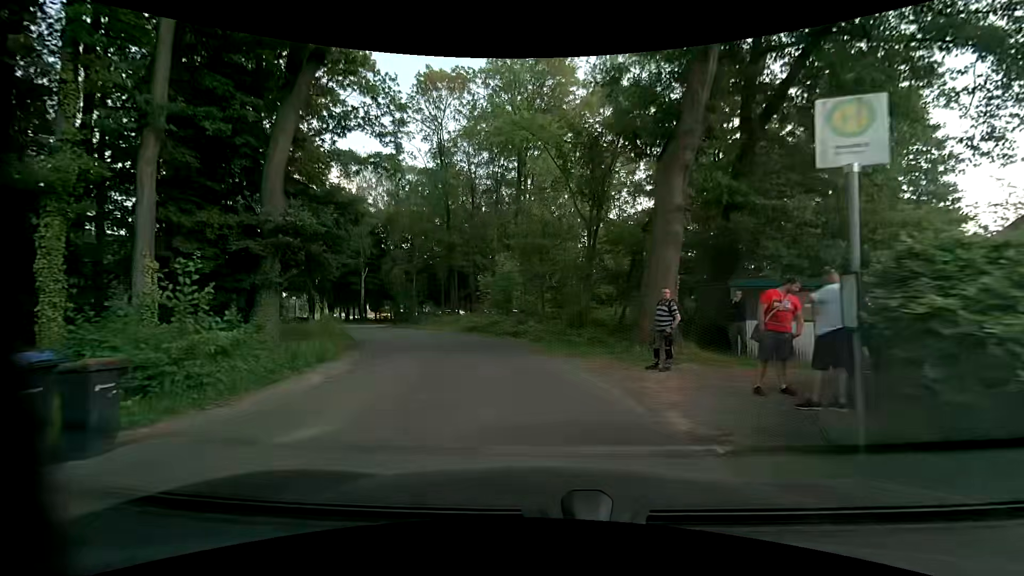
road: unclassified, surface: asphalt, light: Day
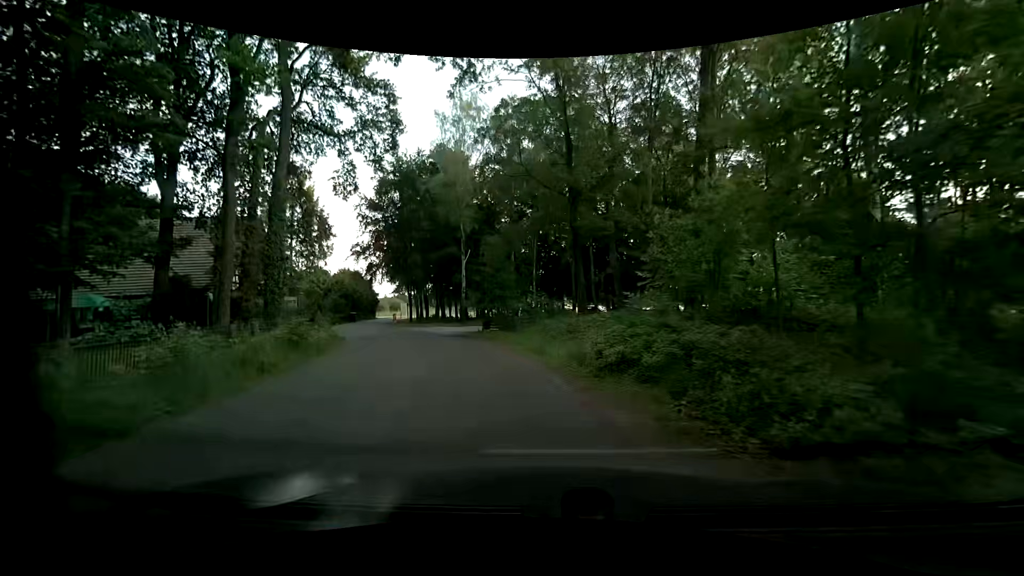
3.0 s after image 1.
(-2.2, +18.9) m; -17°
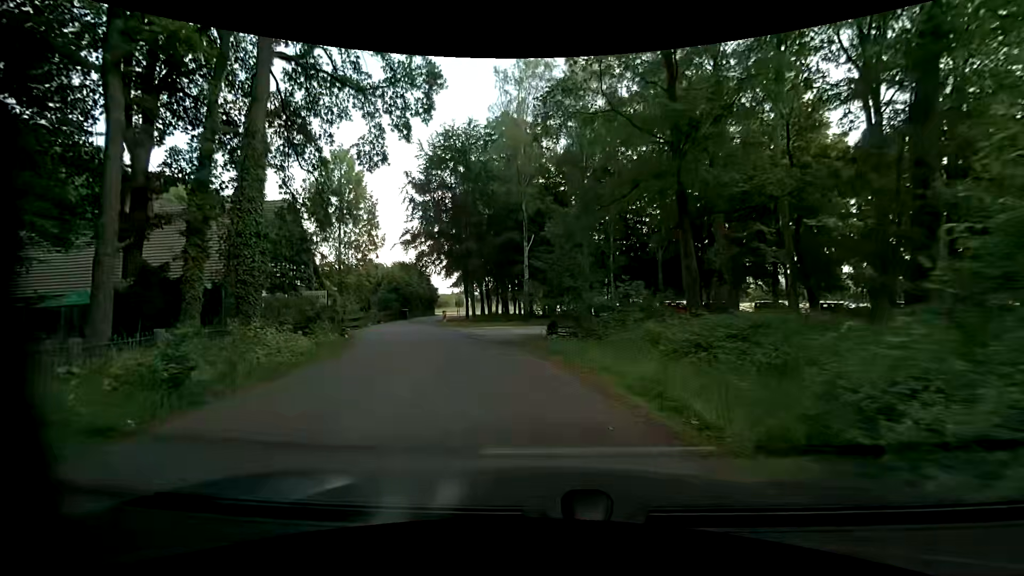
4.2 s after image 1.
(-0.4, +7.8) m; -6°
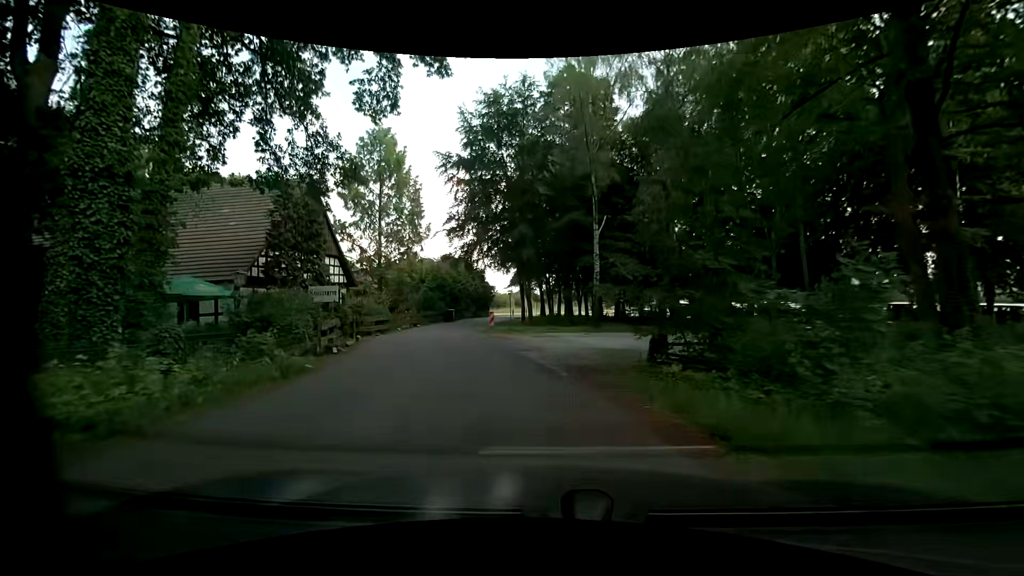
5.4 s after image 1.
(-0.7, +8.2) m; -8°
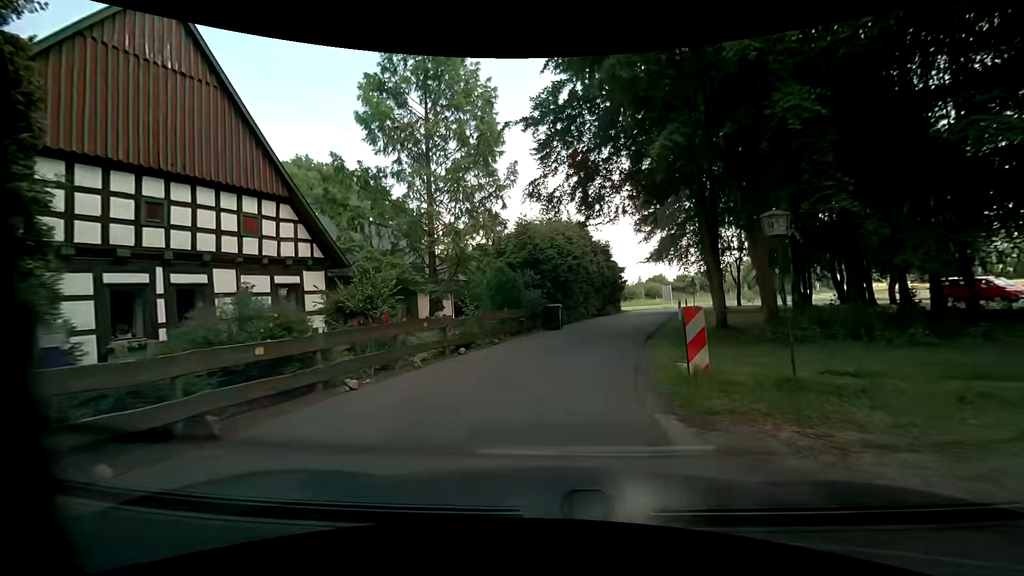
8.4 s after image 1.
(-2.9, +21.3) m; -11°
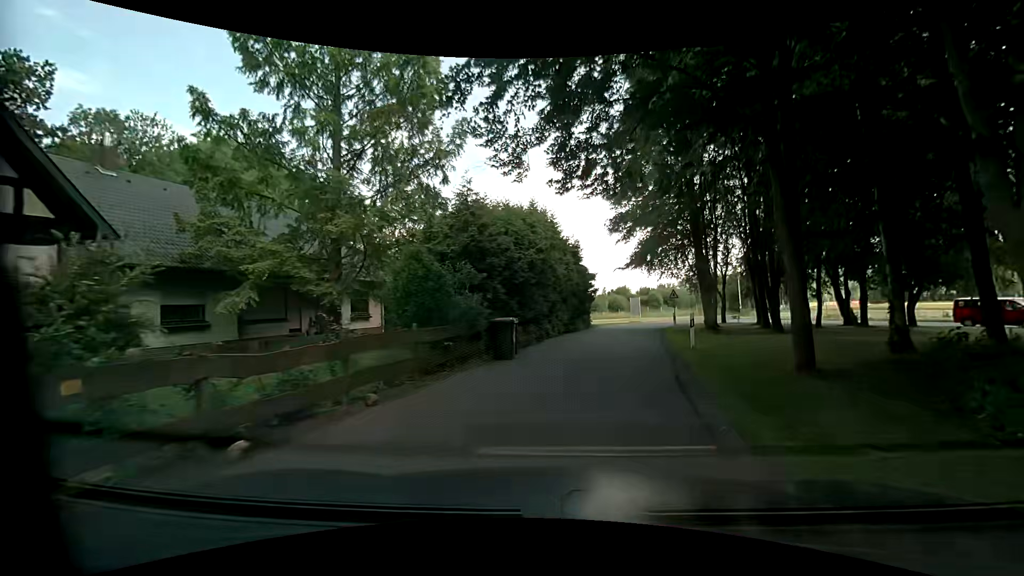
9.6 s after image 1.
(-0.2, +8.0) m; +3°
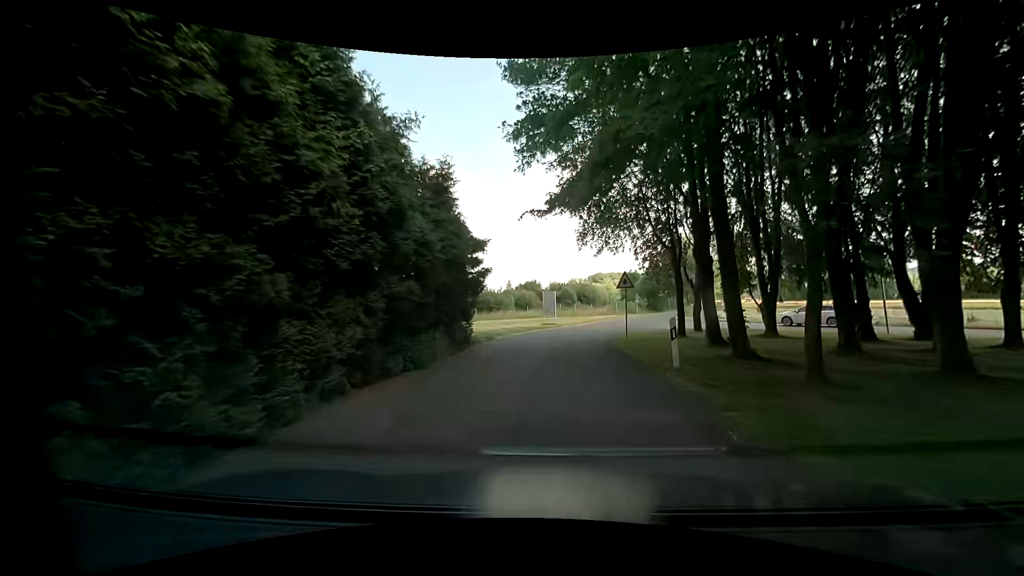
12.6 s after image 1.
(+1.8, +18.4) m; +10°
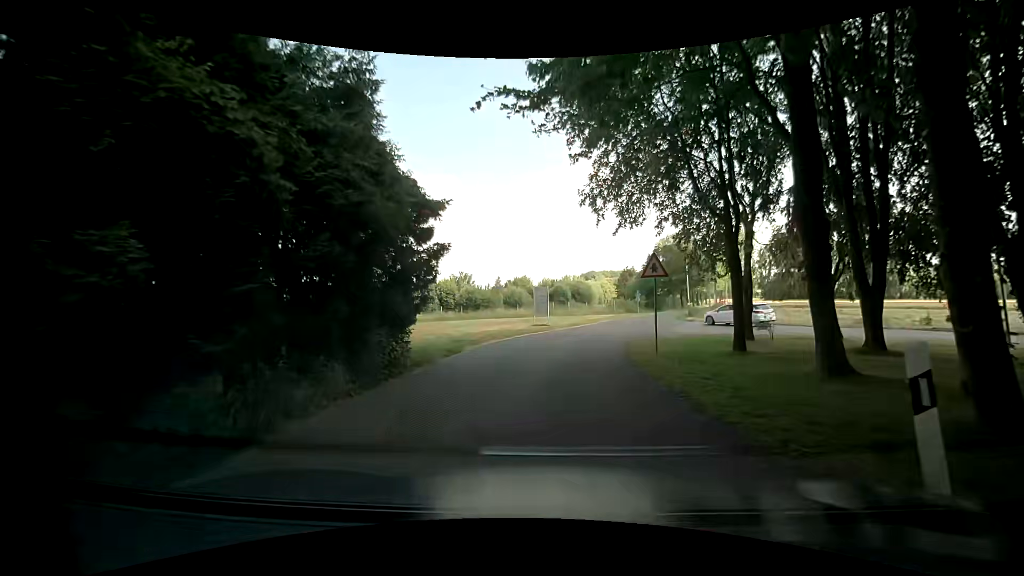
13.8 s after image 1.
(-0.2, +7.1) m; 0°
(0, +10) (+1, +20) (+3, +30) (+6, +39) (+10, +48) (+14, +58) (+18, +67) (+22, +76) (+26, +85) (+30, +94) m
